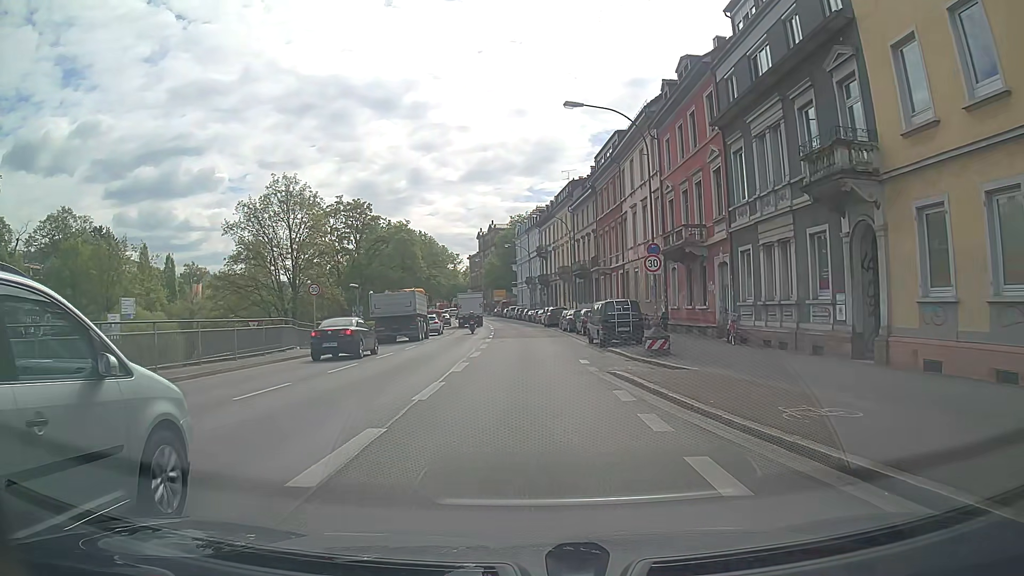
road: primary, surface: asphalt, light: Day
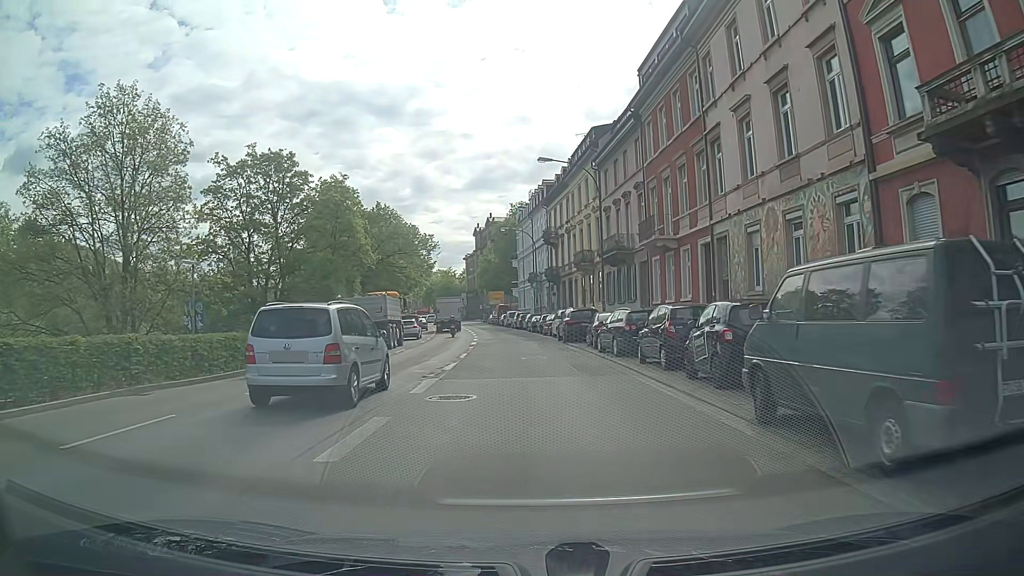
(0.0, +22.9) m; 0°
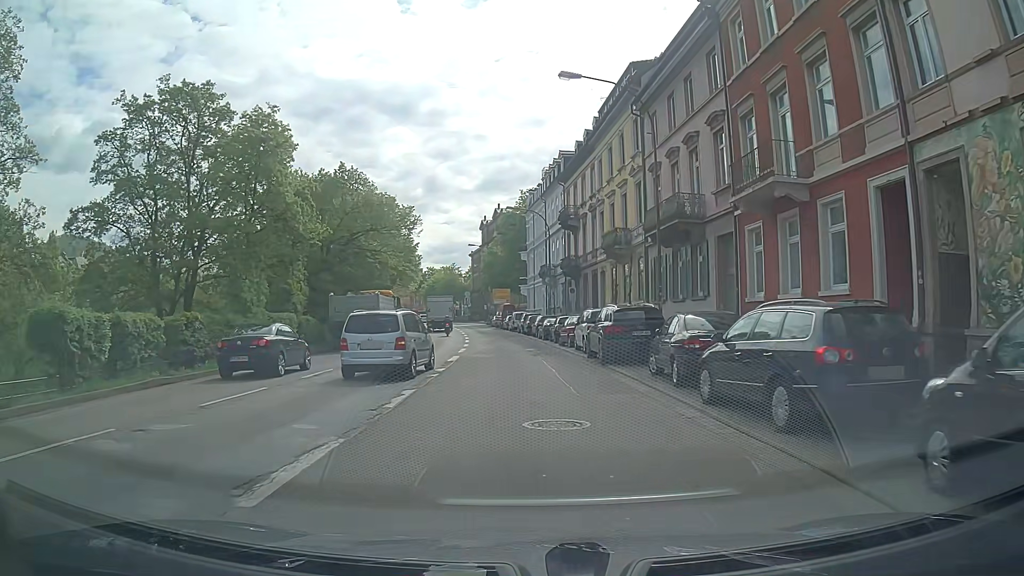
(0.0, +13.7) m; +1°
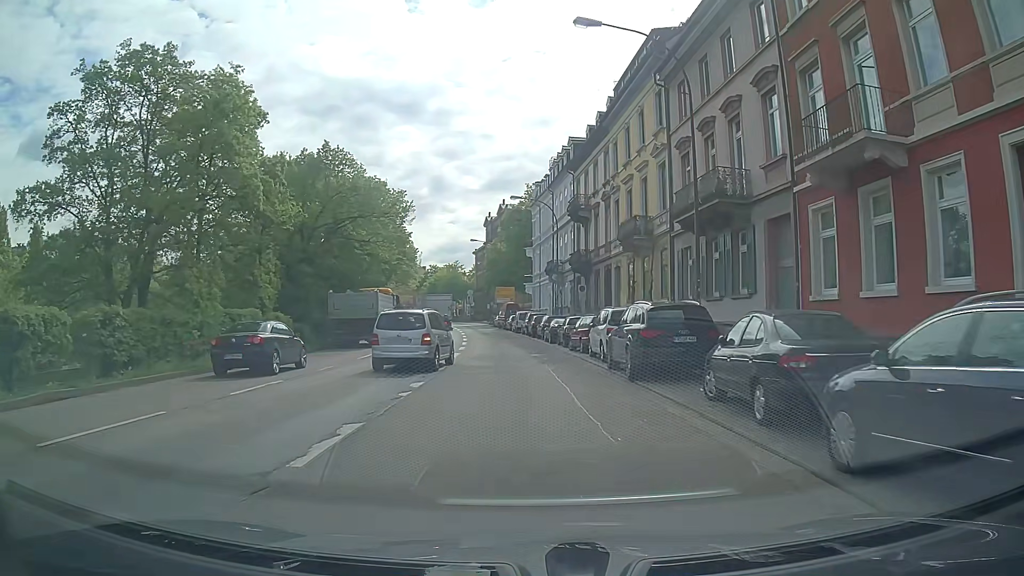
(-0.1, +4.6) m; -1°
